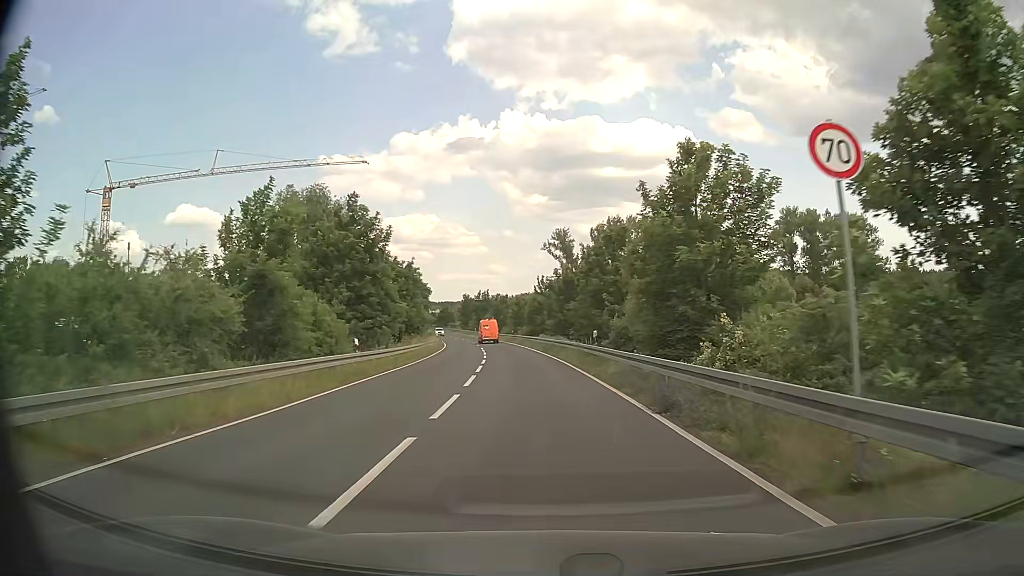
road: secondary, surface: asphalt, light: Day
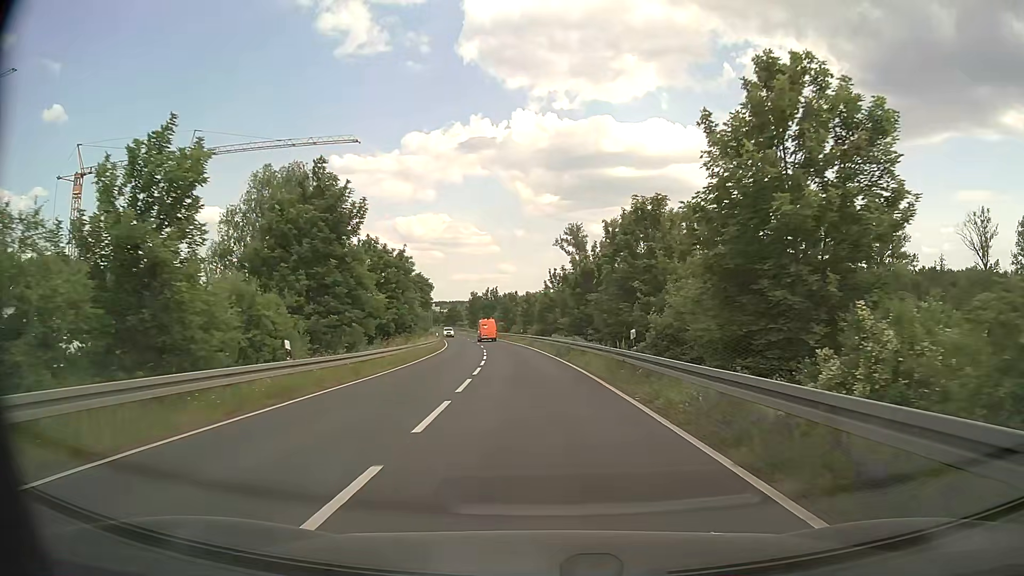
(0.0, +8.0) m; -1°
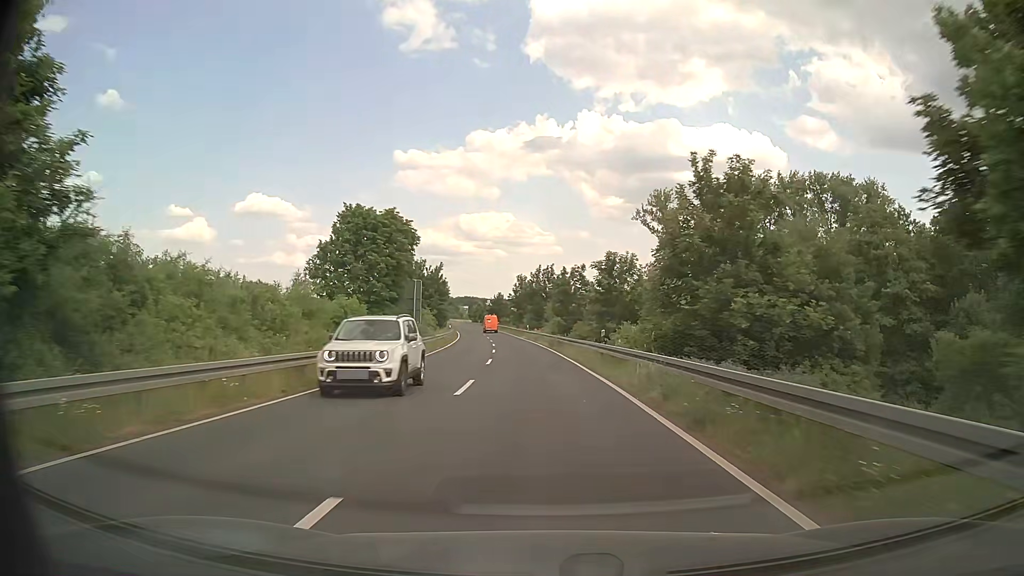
(-2.1, +44.5) m; -5°
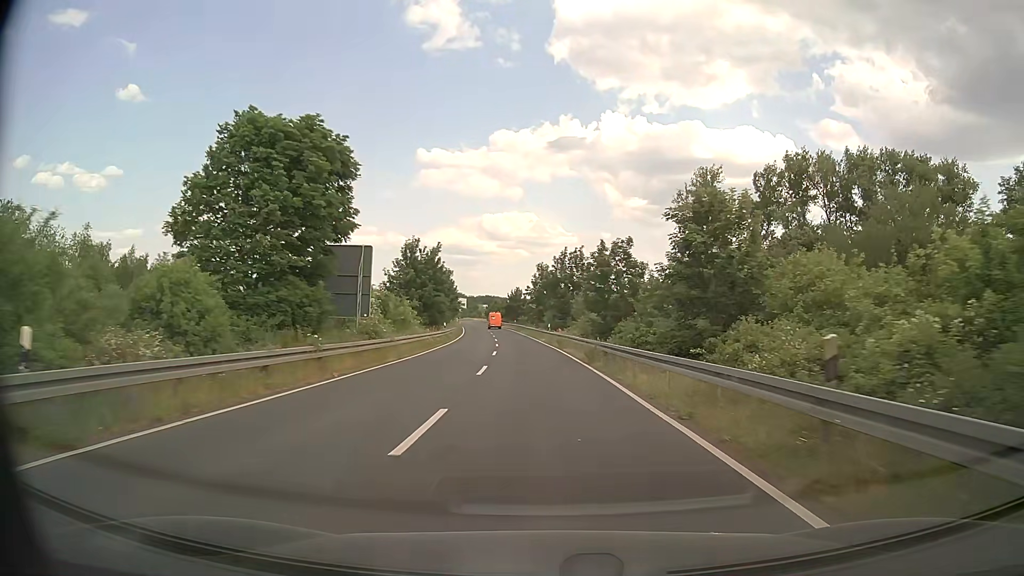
(-0.3, +19.2) m; -2°
(0, +10) (0, +20) (-1, +30) (-1, +40) (-2, +50) (-3, +60) (-4, +70) (-4, +80) (-5, +90) (-7, +100) m
